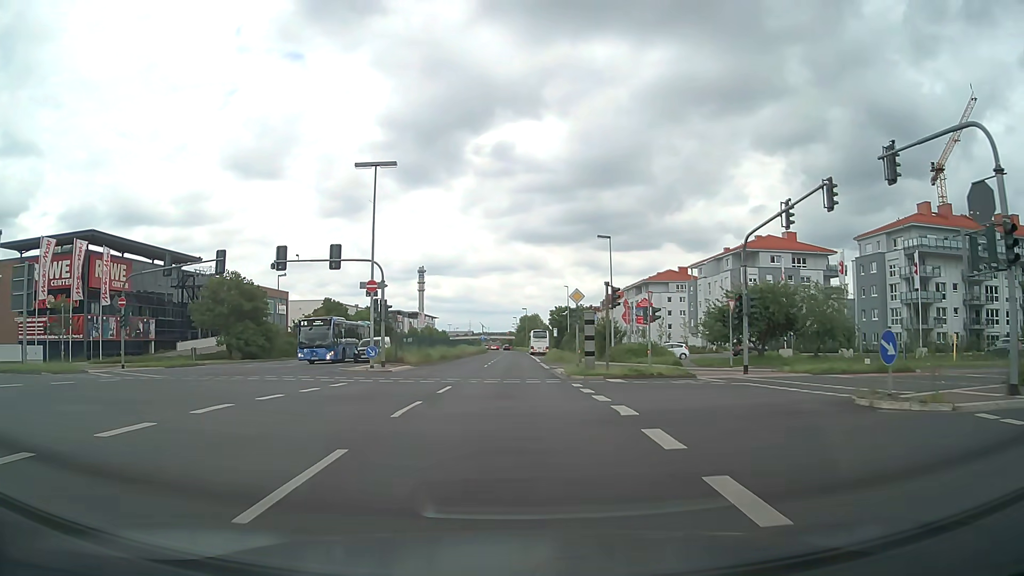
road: primary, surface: asphalt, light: Day
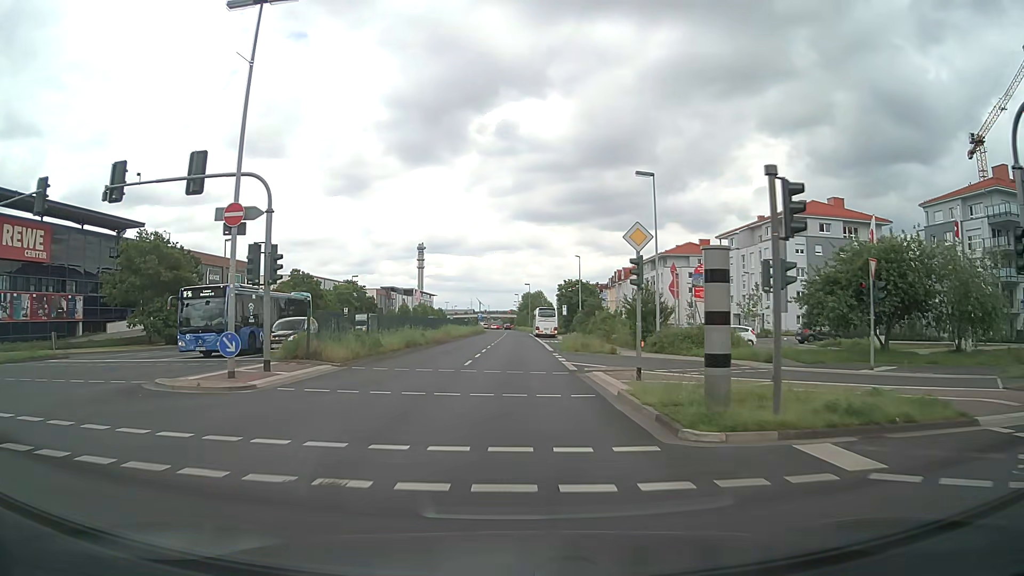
(0.0, +17.1) m; 0°
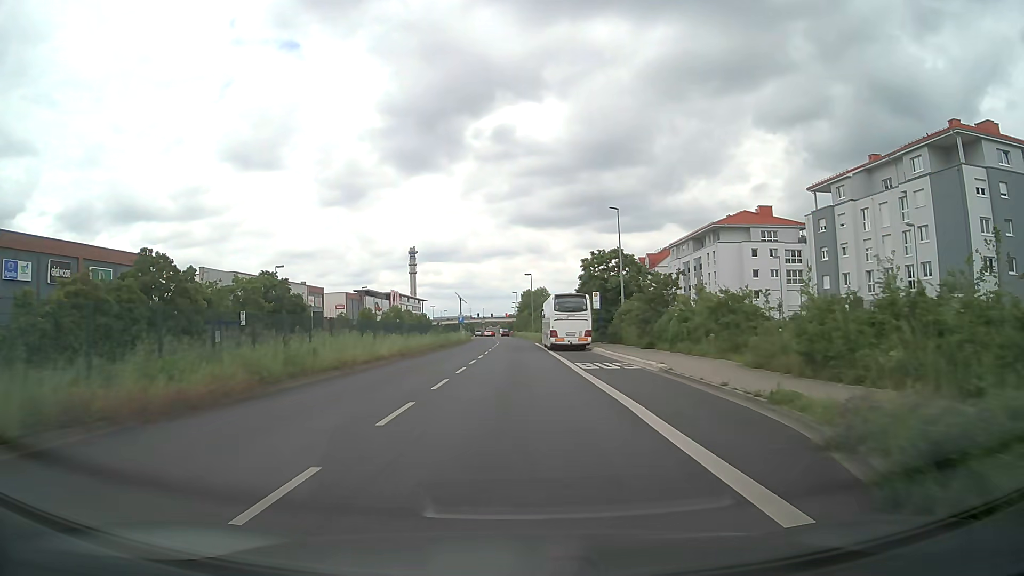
(+0.4, +39.2) m; 0°
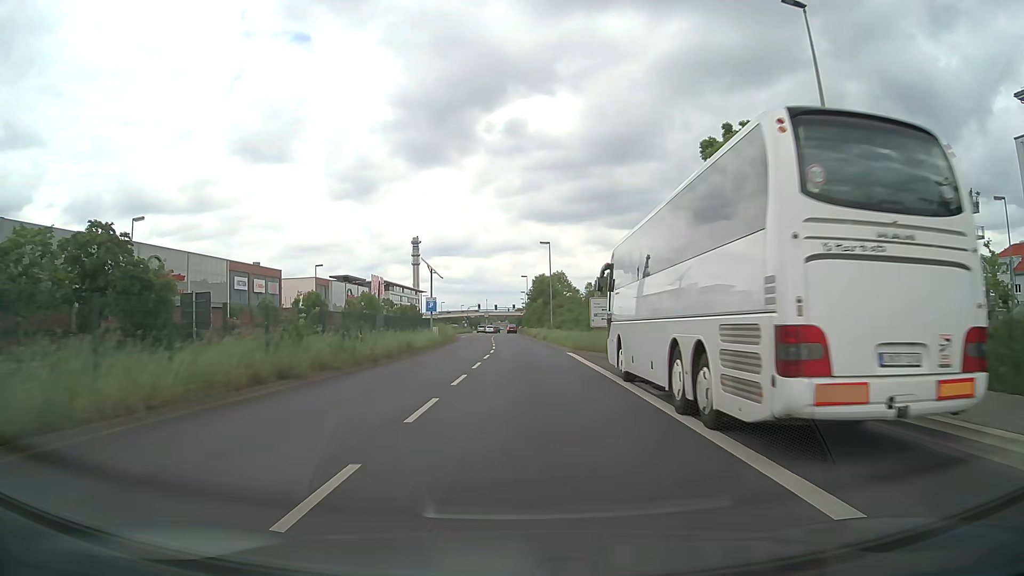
(-0.3, +36.0) m; -1°
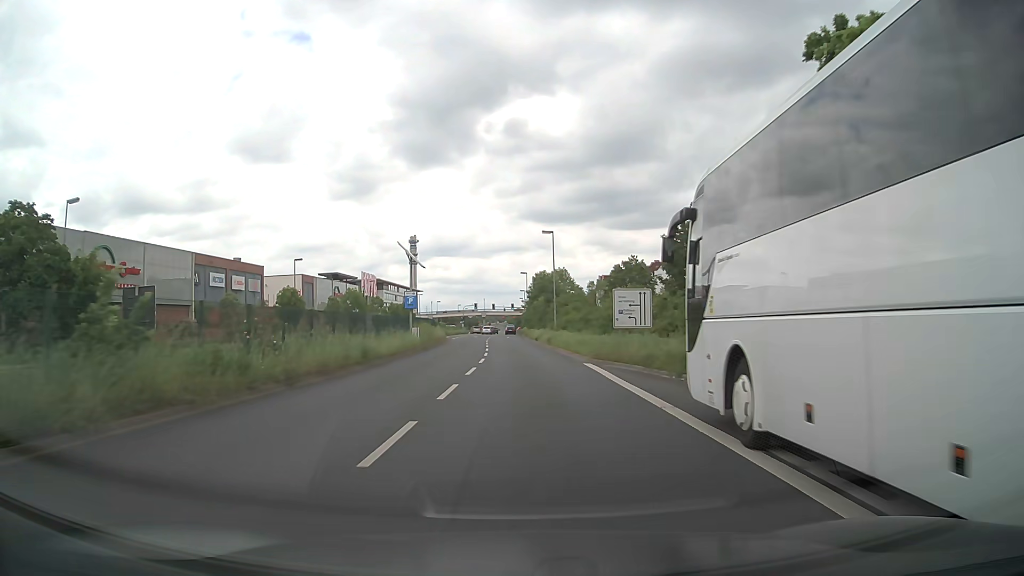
(0.0, +8.9) m; 0°
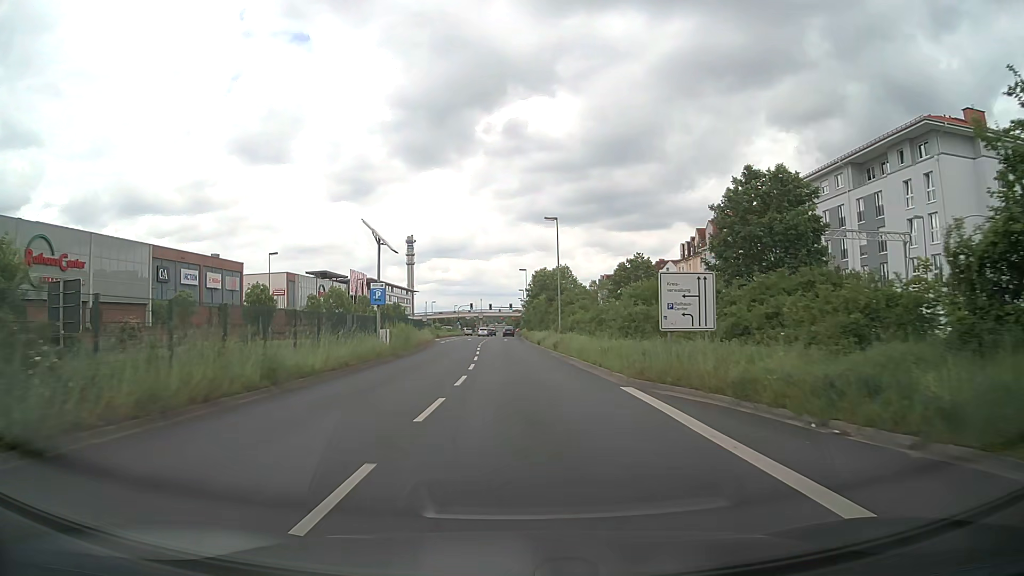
(0.0, +8.9) m; 0°
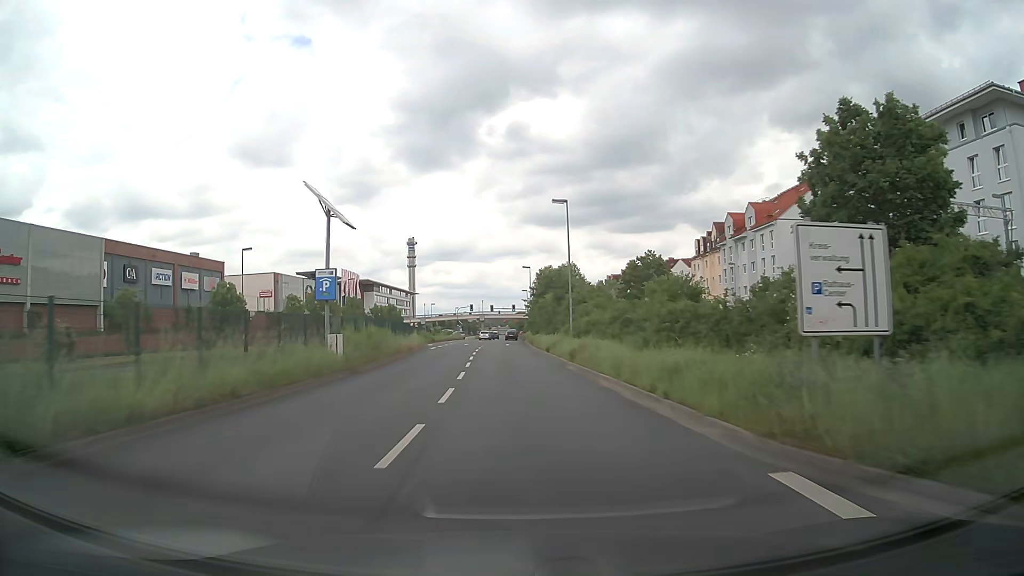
(0.0, +8.9) m; 0°
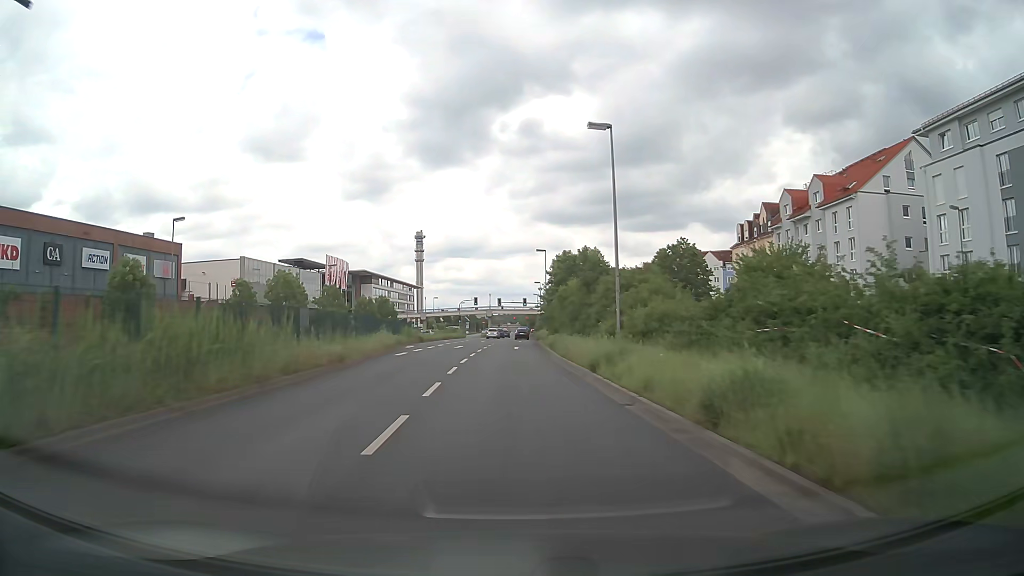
(-0.2, +17.7) m; -1°
(0, +10) (0, +20) (0, +30) (0, +40) (0, +50) (0, +60) (0, +70) (+1, +80) (+1, +90) (+1, +100) m
